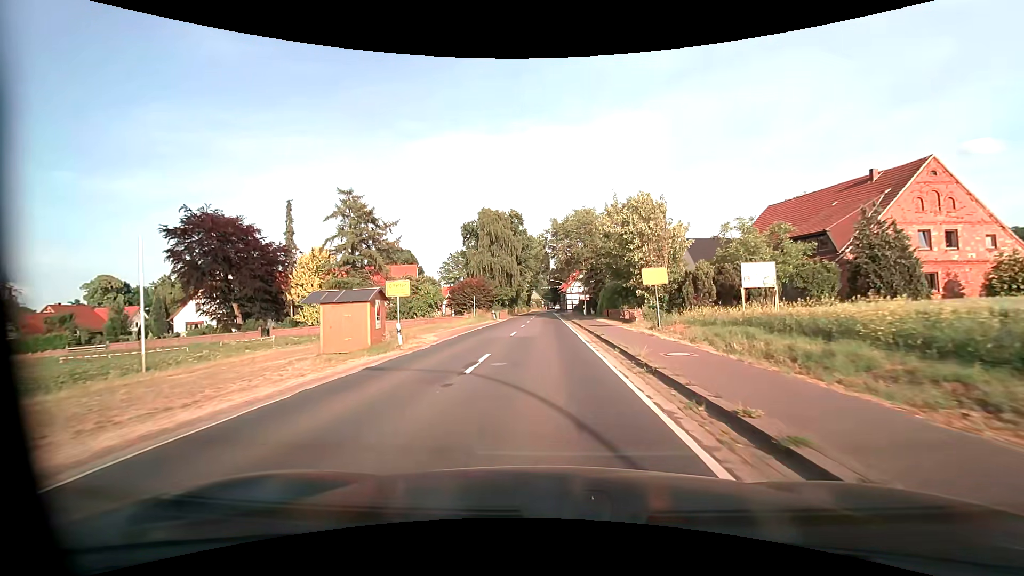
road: primary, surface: asphalt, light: Day
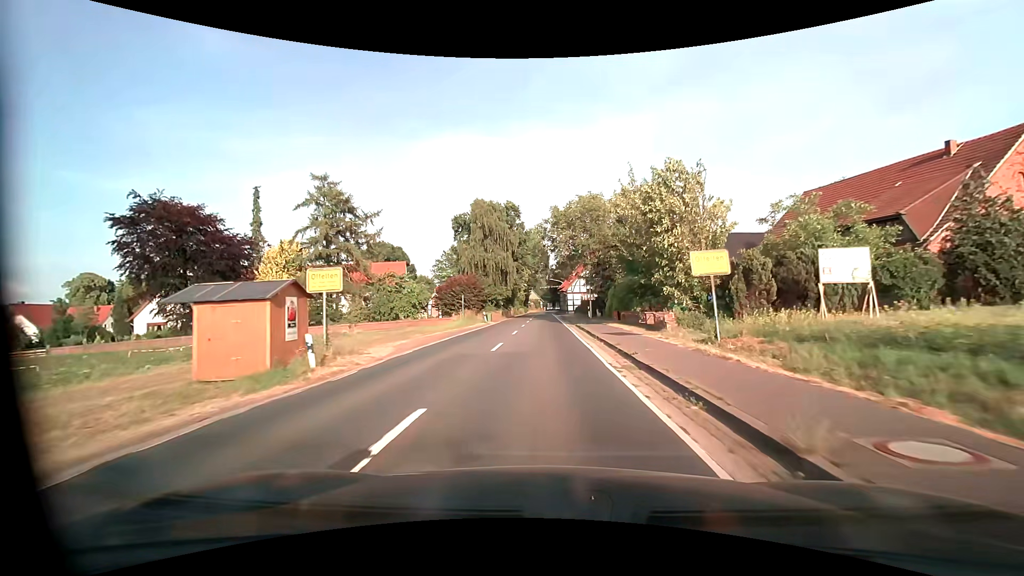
(0.0, +7.4) m; 0°
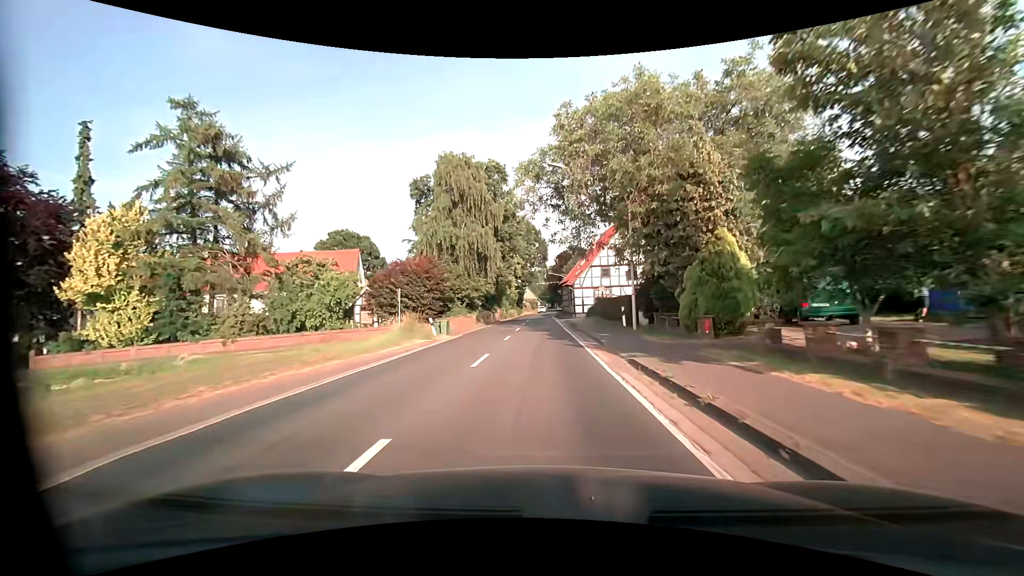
(0.0, +22.2) m; 0°
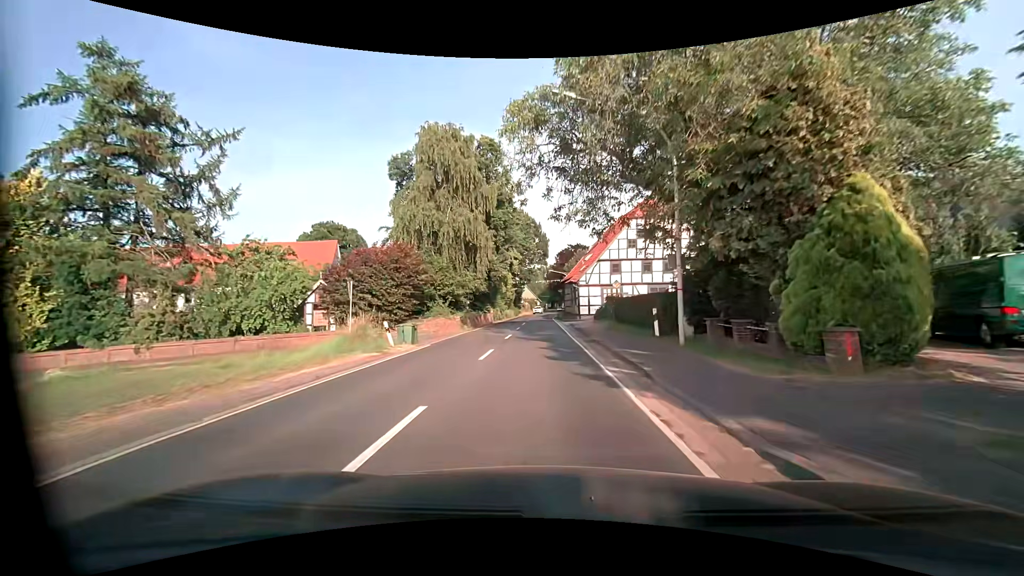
(0.0, +7.6) m; 0°
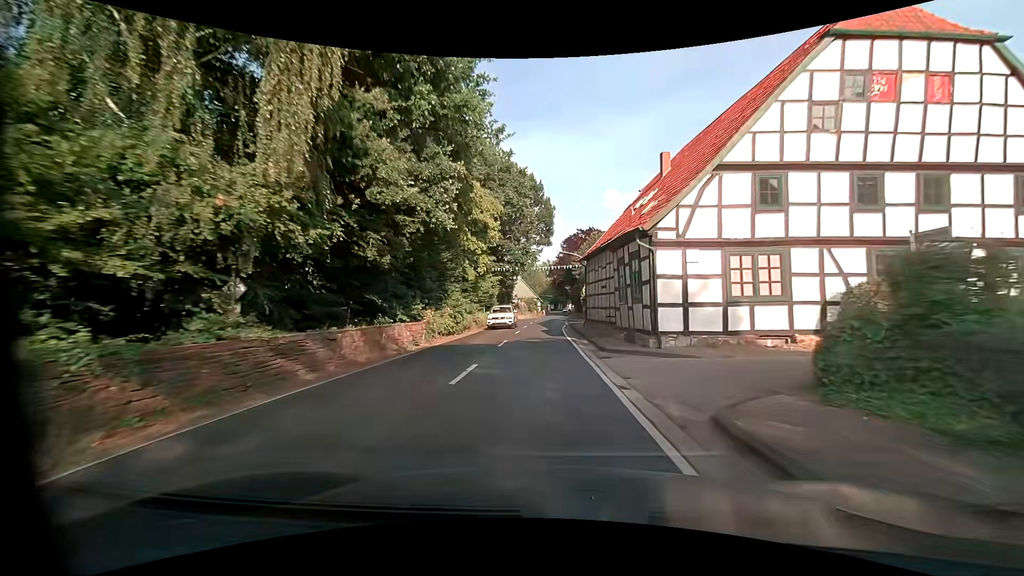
(-0.3, +31.0) m; 0°
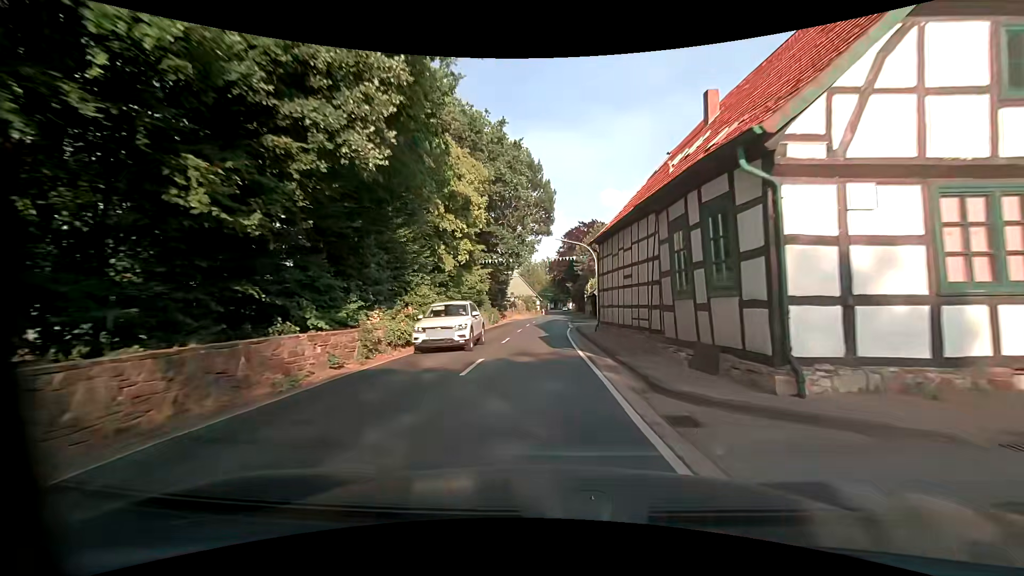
(0.0, +7.9) m; 0°
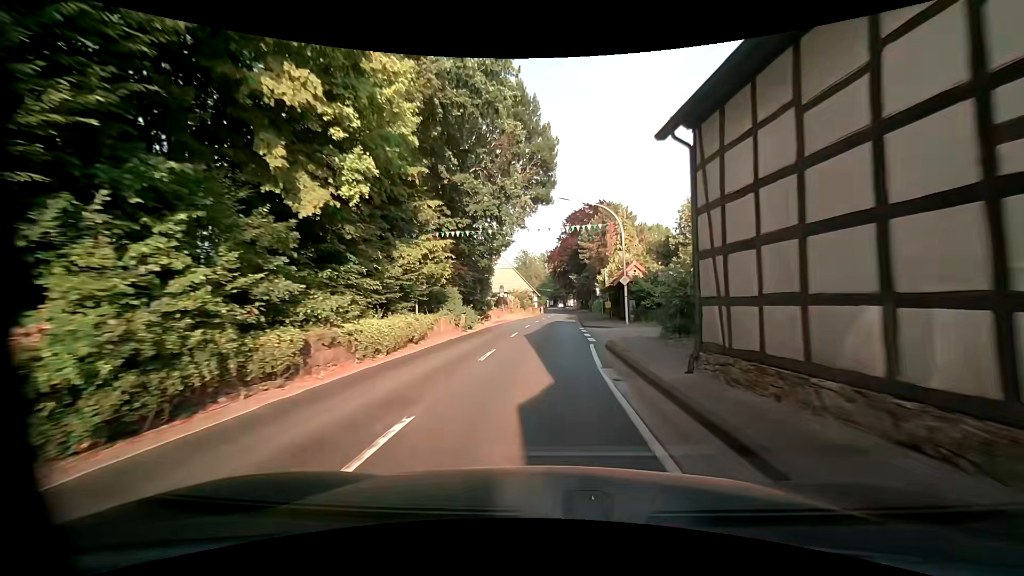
(0.0, +15.9) m; 0°
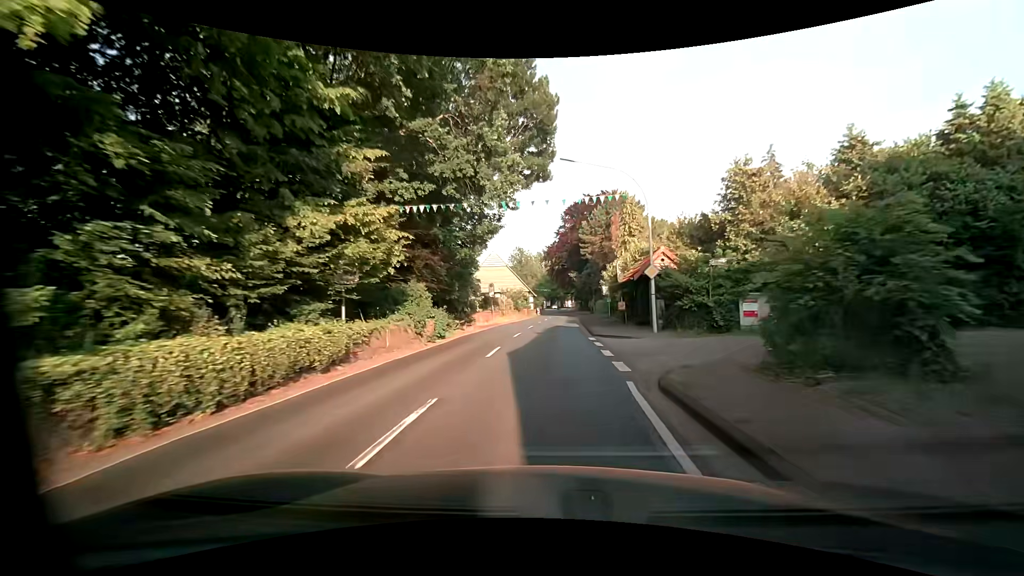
(0.0, +7.8) m; 0°
(0, +10) (0, +20) (+1, +30) (+2, +40) (+2, +50) (+3, +60) (+4, +70) (+4, +80) (+5, +90) (+6, +100) m
